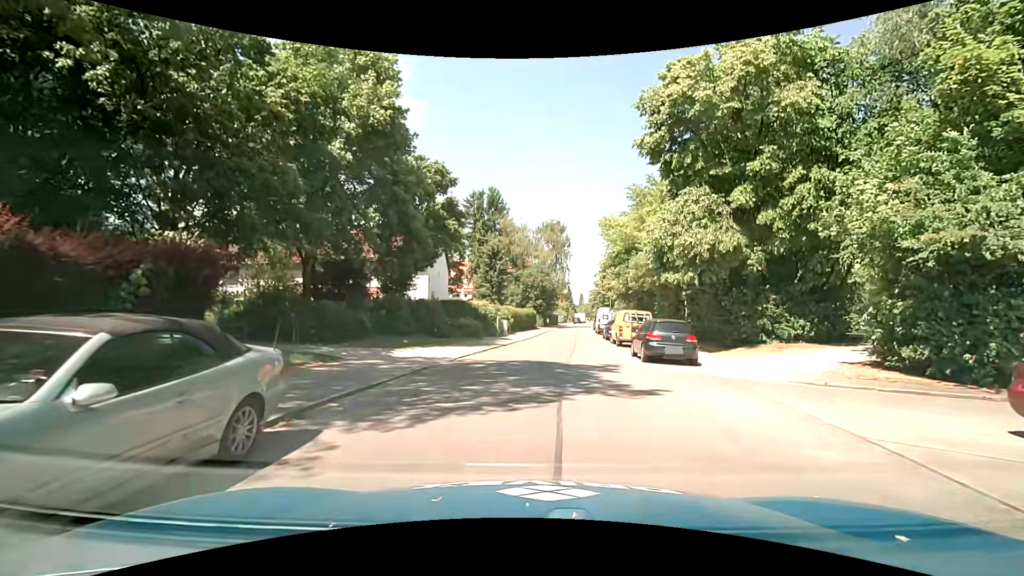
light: Day
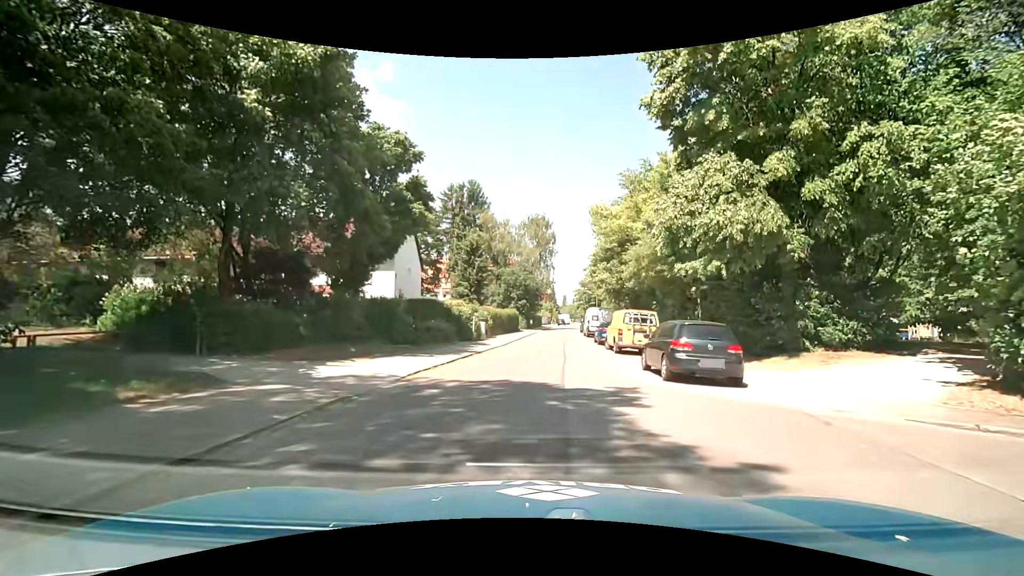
(0.0, +4.9) m; 0°
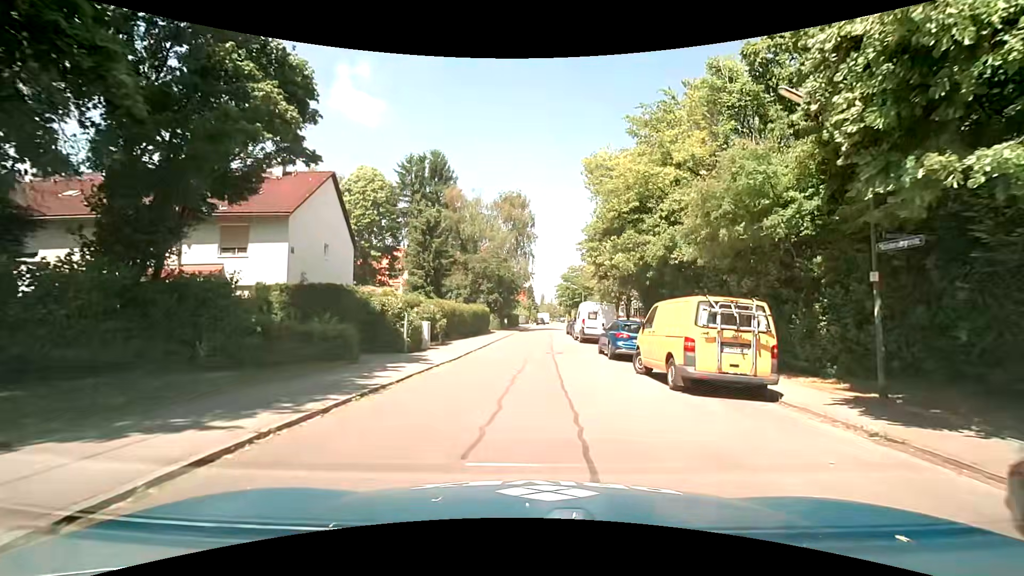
(+0.5, +12.5) m; +3°
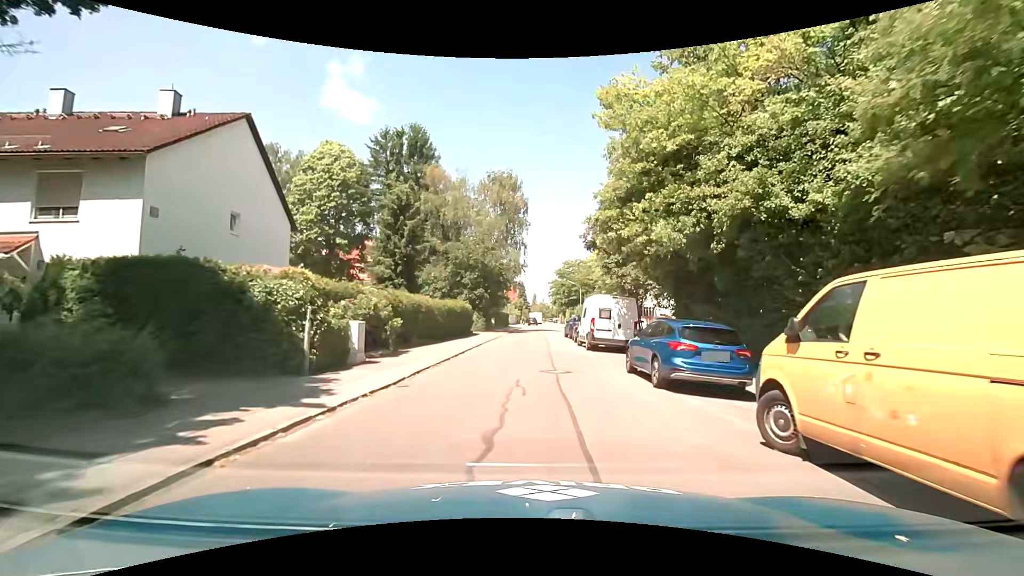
(+0.1, +8.0) m; +2°
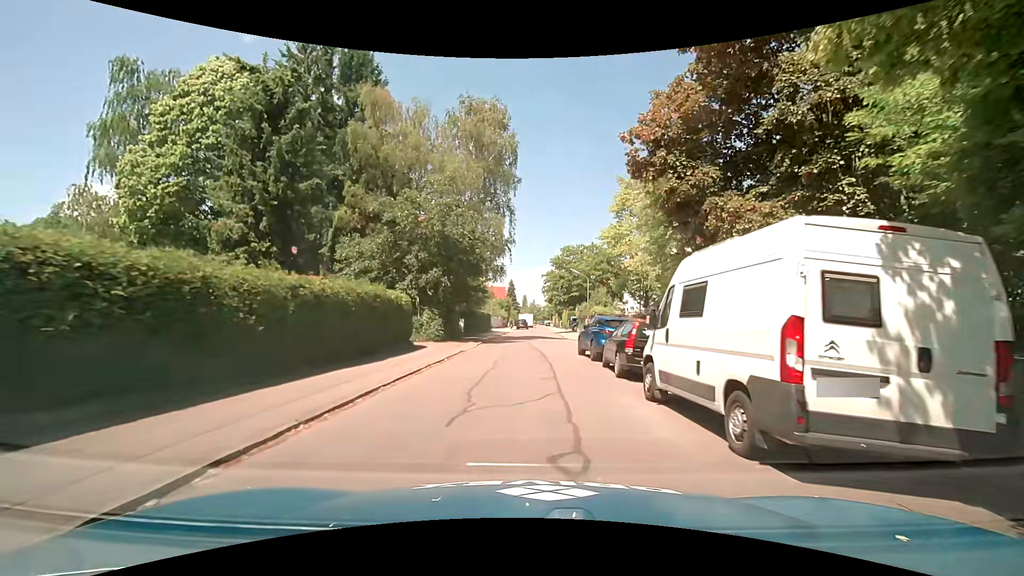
(-0.1, +17.2) m; +1°
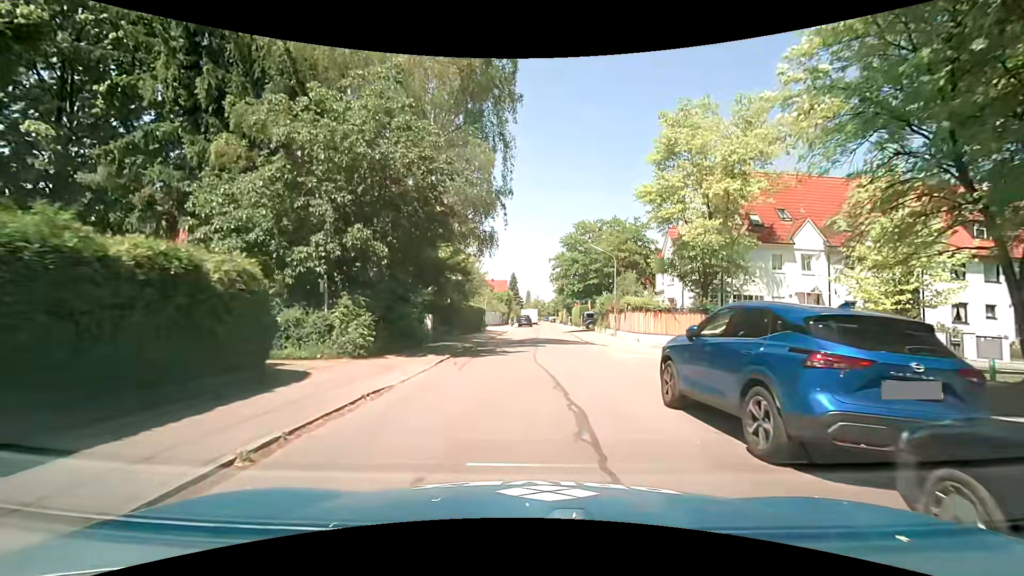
(-0.1, +12.2) m; -1°
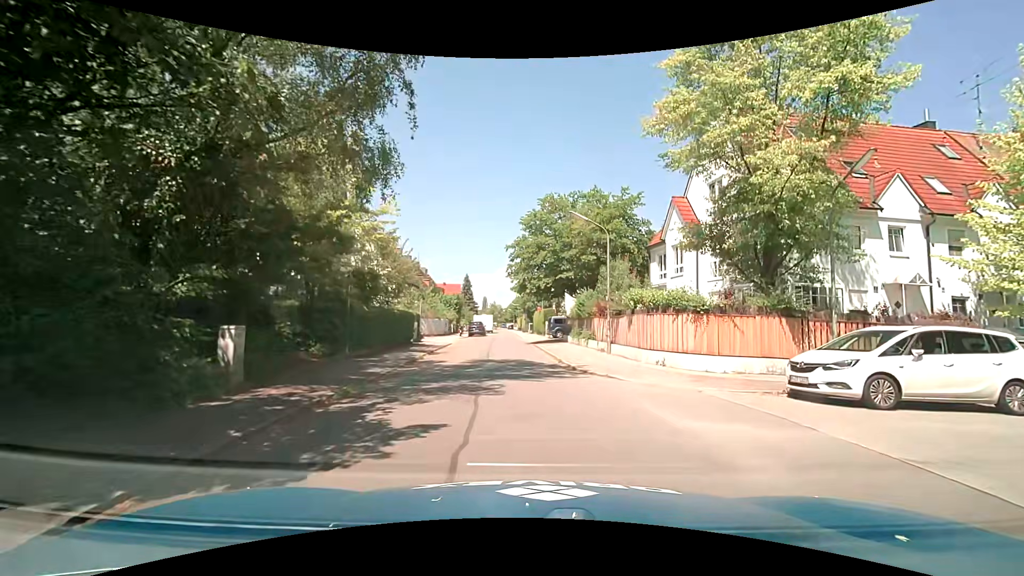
(+0.4, +11.9) m; +6°
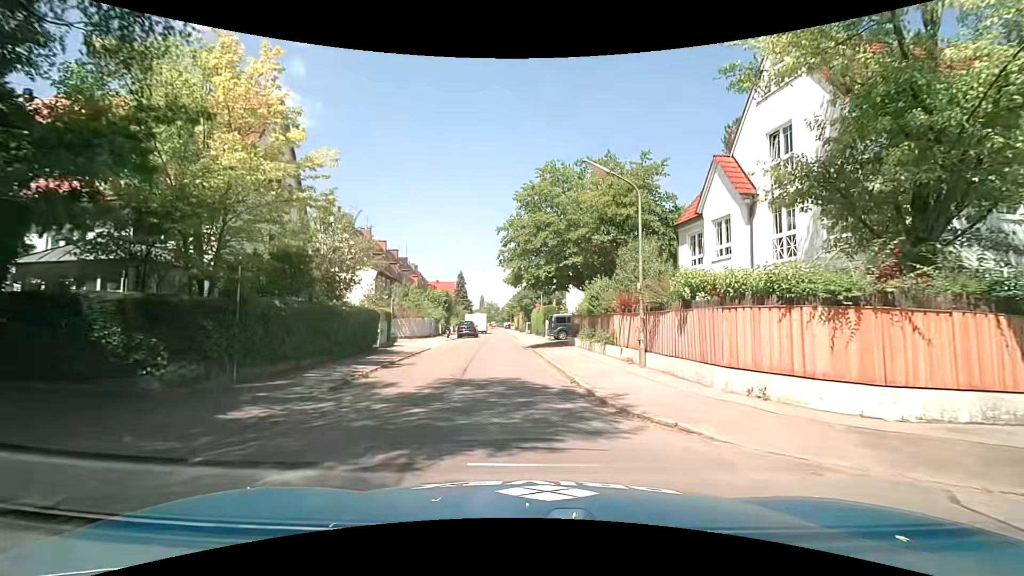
(0.0, +6.7) m; 0°
(0, +10) (-1, +20) (-2, +30) (-2, +40) (-3, +50) (-4, +60) (-5, +70) (-5, +80) (-6, +90) (-7, +100) m
